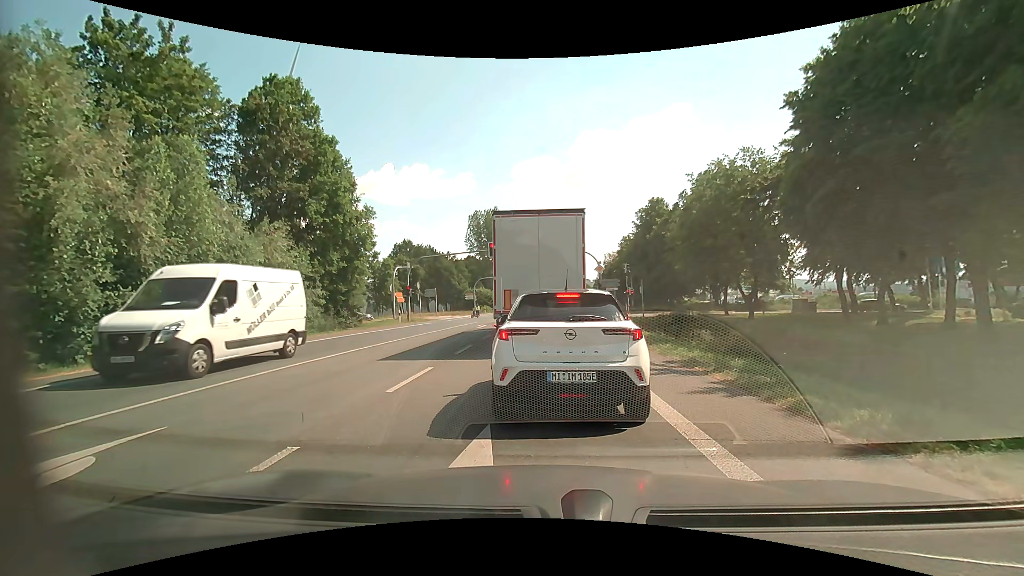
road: primary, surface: asphalt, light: Day
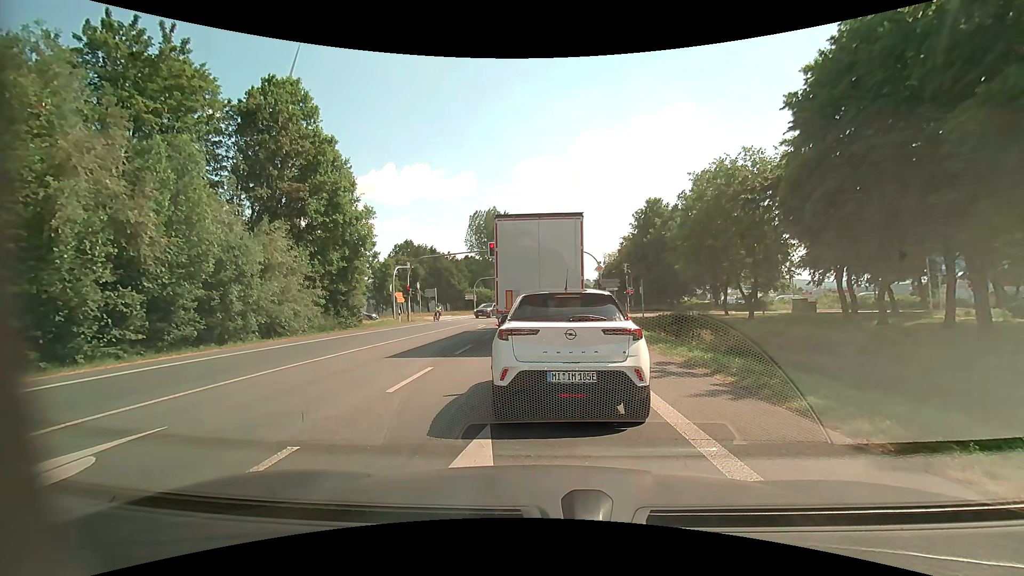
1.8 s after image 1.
(0.0, 0.0) m; 0°
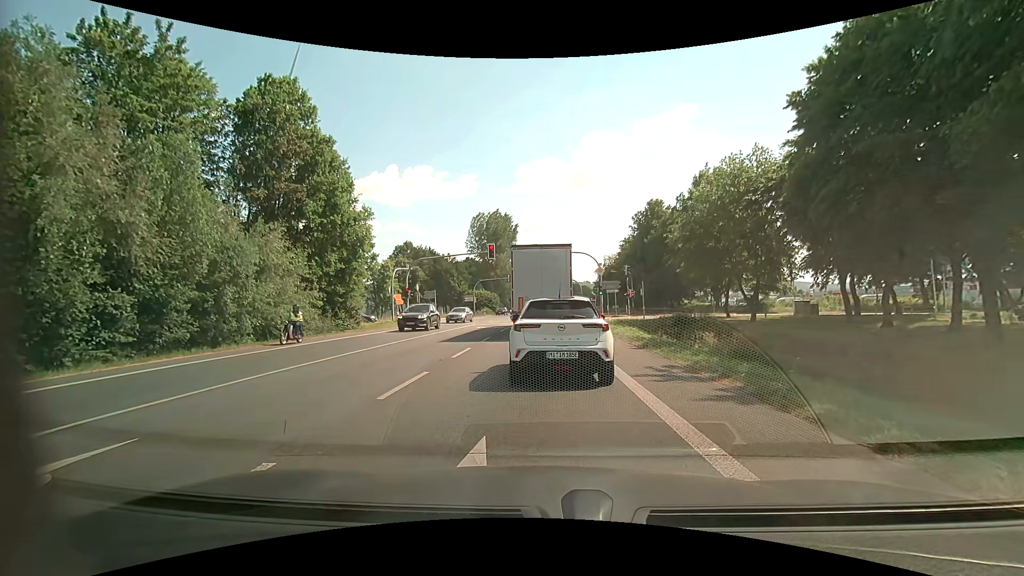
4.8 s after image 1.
(0.0, +0.4) m; 0°
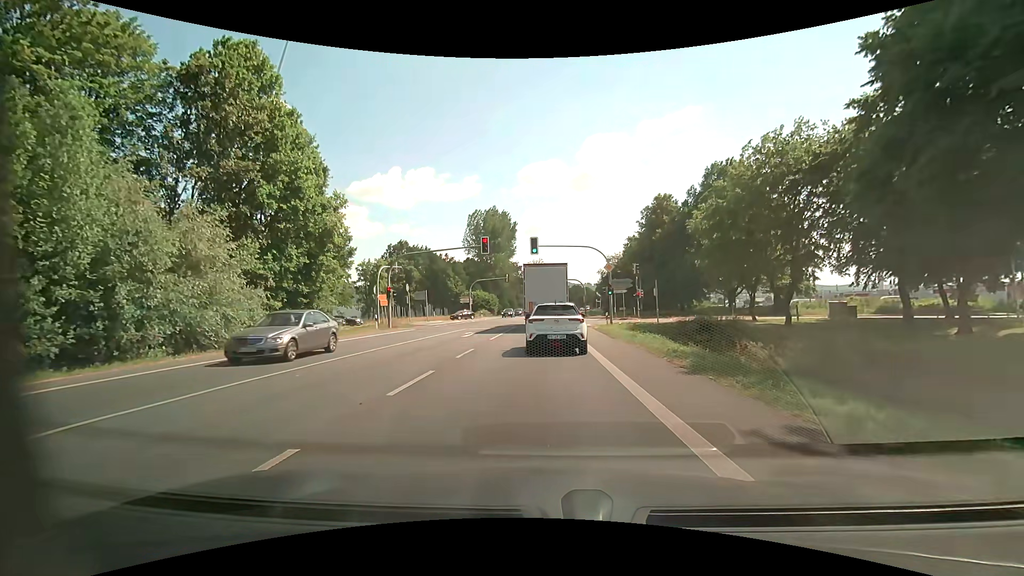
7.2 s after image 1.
(-0.1, +5.9) m; -1°
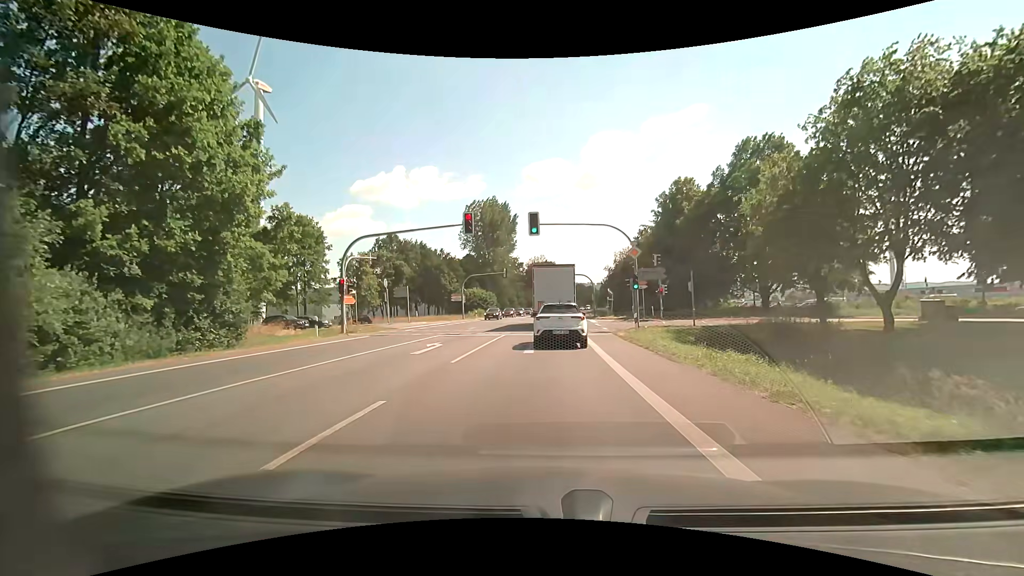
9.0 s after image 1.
(-0.1, +10.0) m; -1°
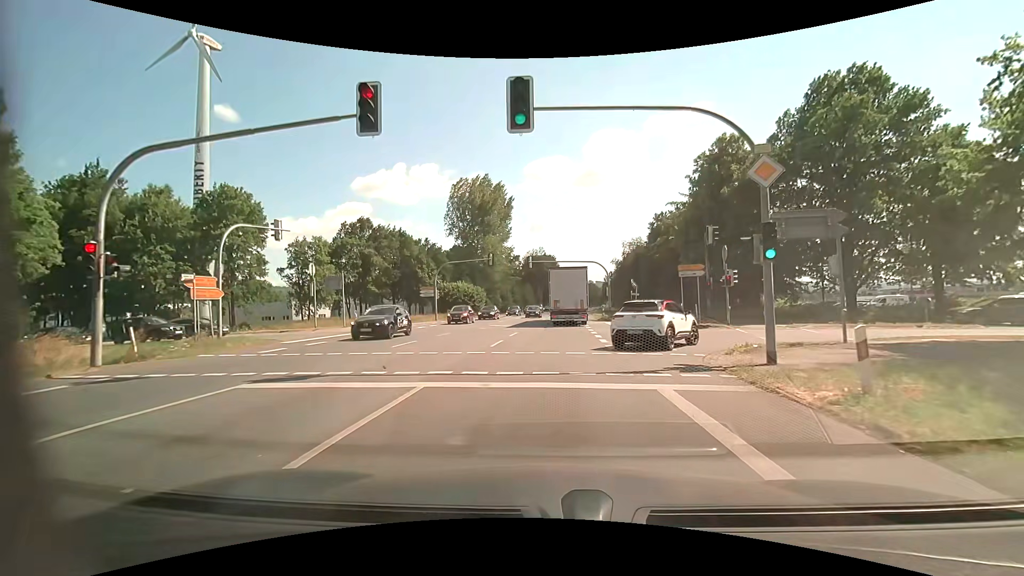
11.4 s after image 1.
(0.0, +16.9) m; 0°
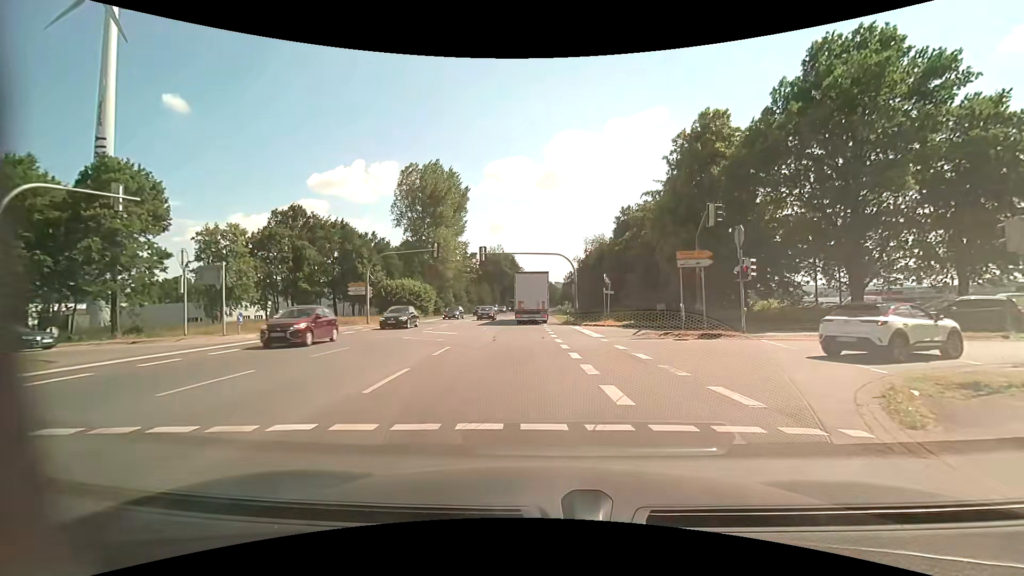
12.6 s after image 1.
(+0.3, +8.6) m; +5°
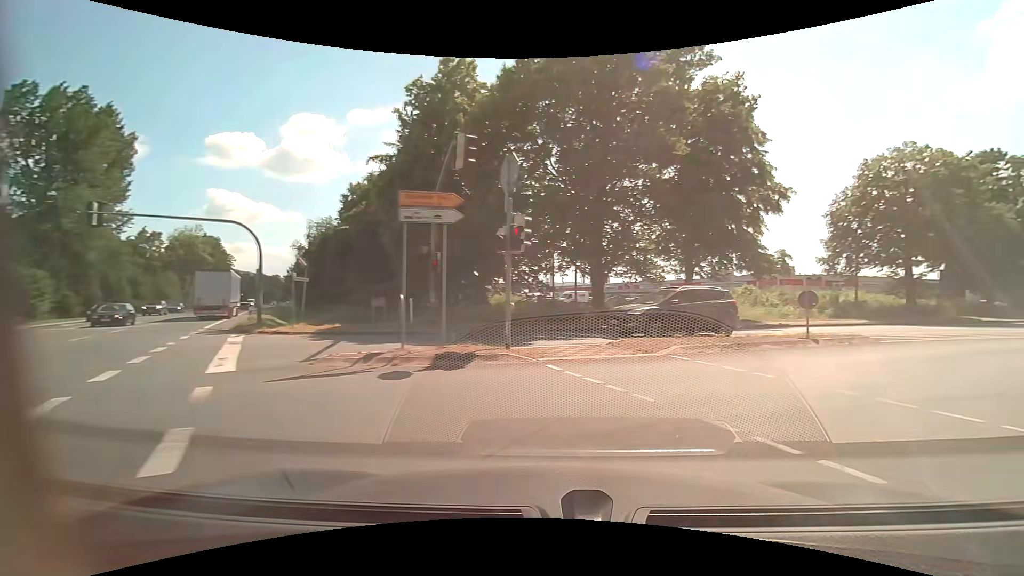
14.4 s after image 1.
(+2.3, +11.4) m; +29°
